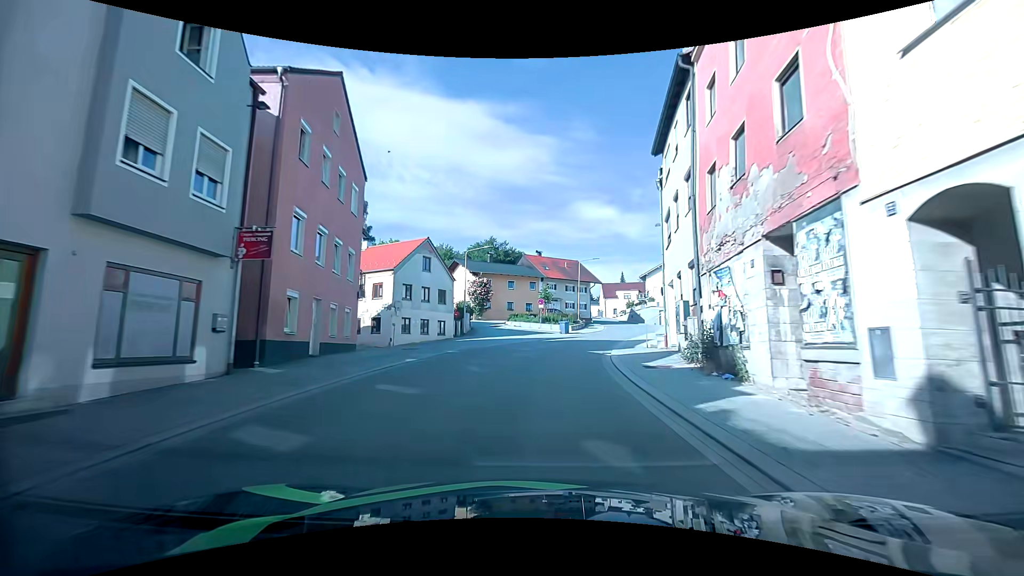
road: tertiary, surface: asphalt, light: Day
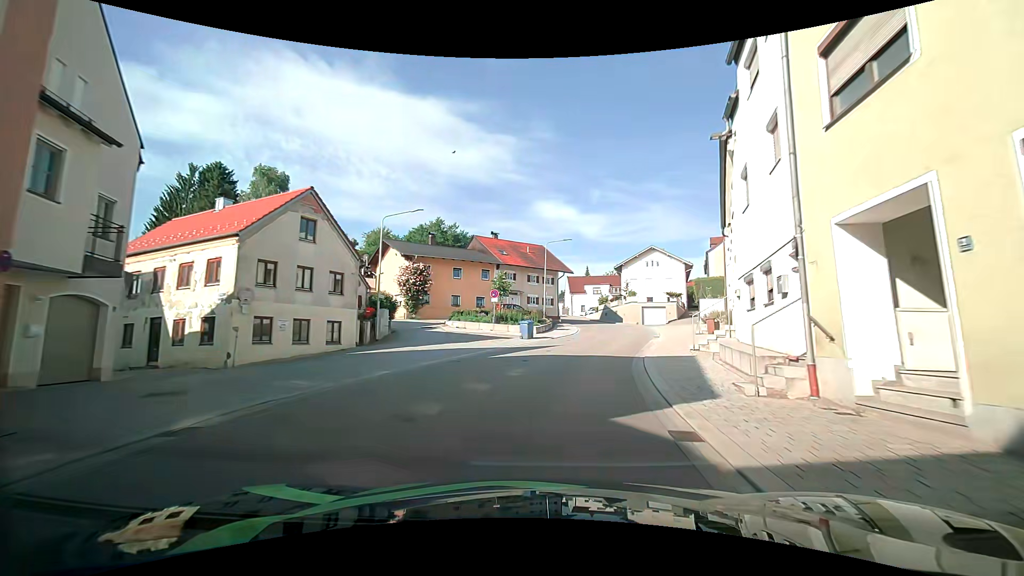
(+0.2, +14.0) m; +3°
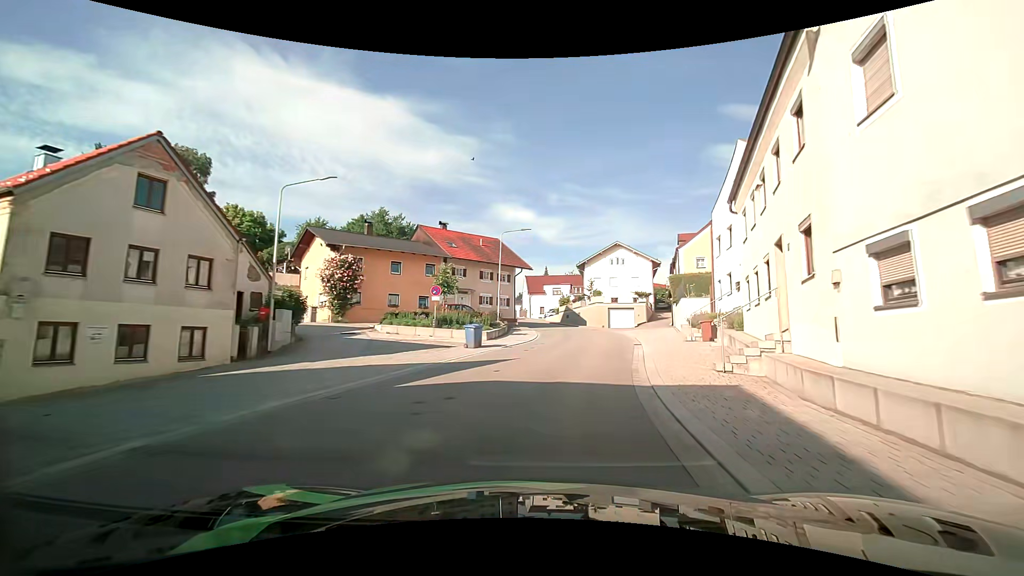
(+0.3, +6.7) m; +6°
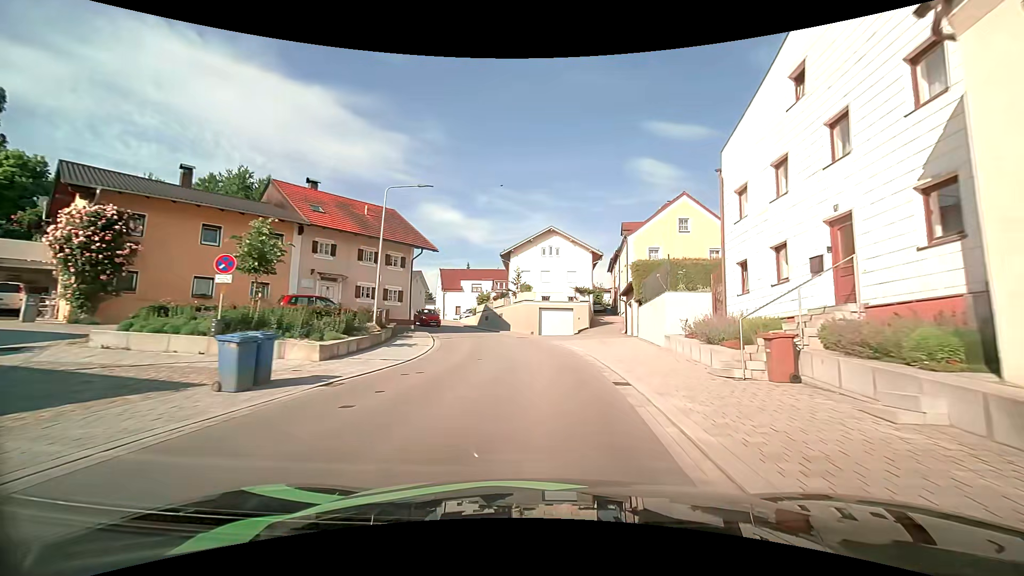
(+1.0, +13.2) m; +8°
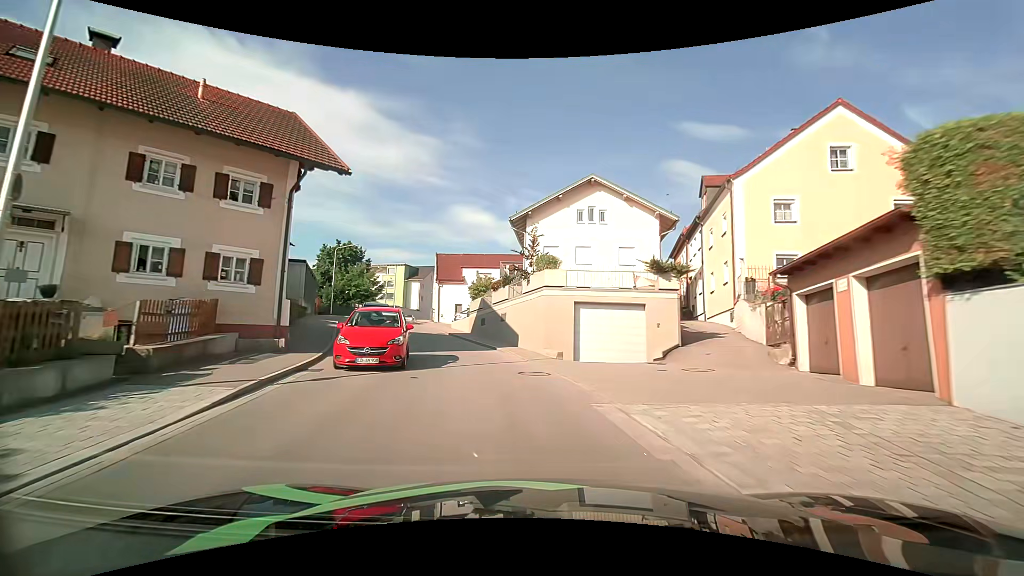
(+0.2, +18.5) m; -2°
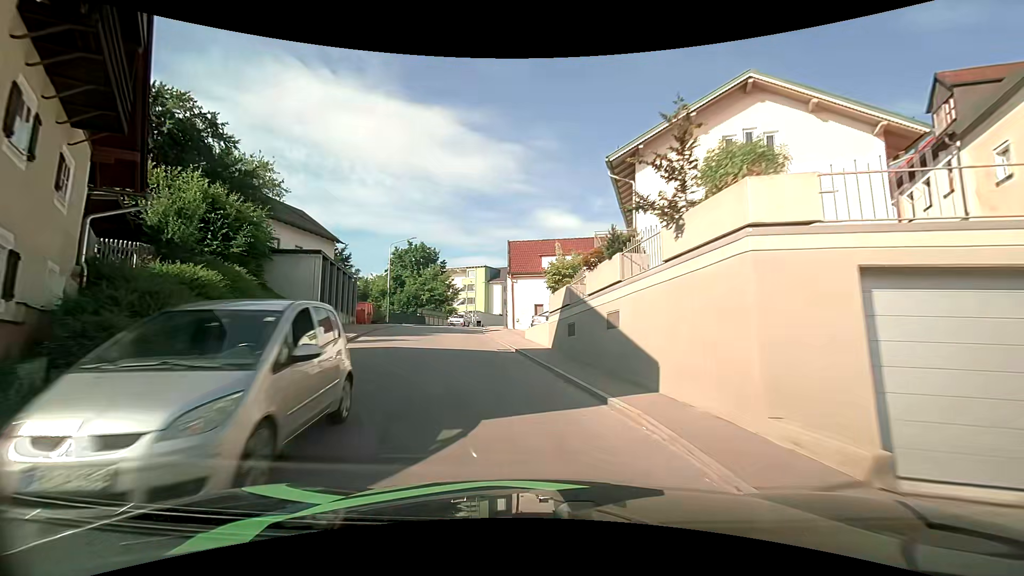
(-0.9, +11.6) m; -10°
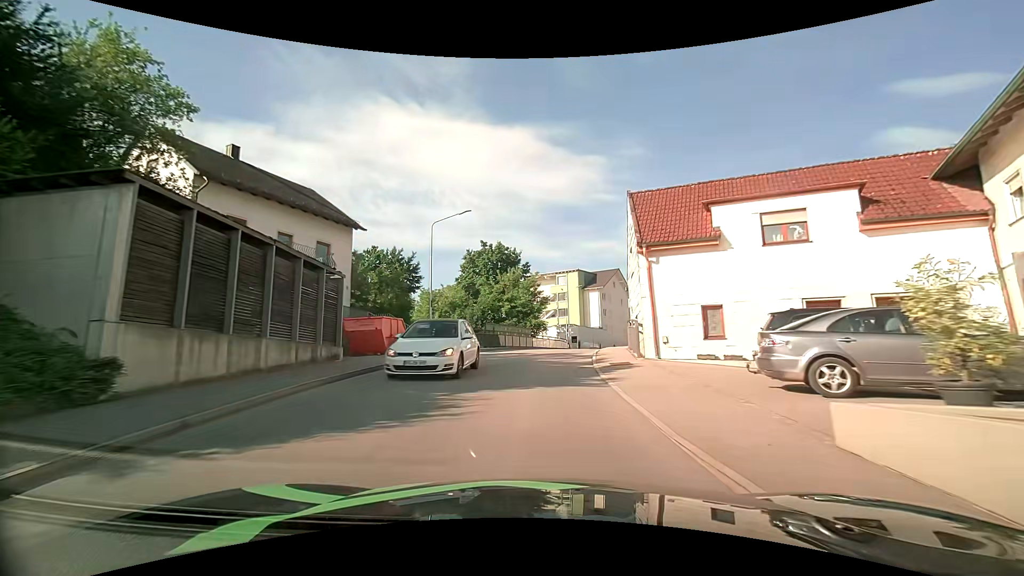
(-2.4, +18.0) m; -11°
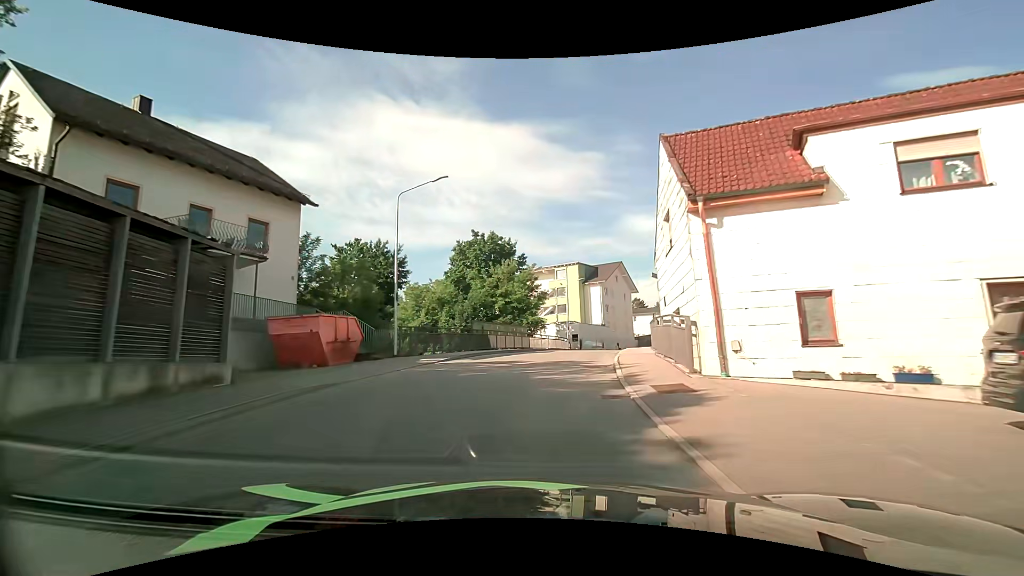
(0.0, +6.3) m; 0°
(0, +10) (+1, +20) (+3, +30) (+5, +40) (+8, +49) (+11, +59) (+15, +68) (+19, +77) (+22, +86) (+26, +96) m
